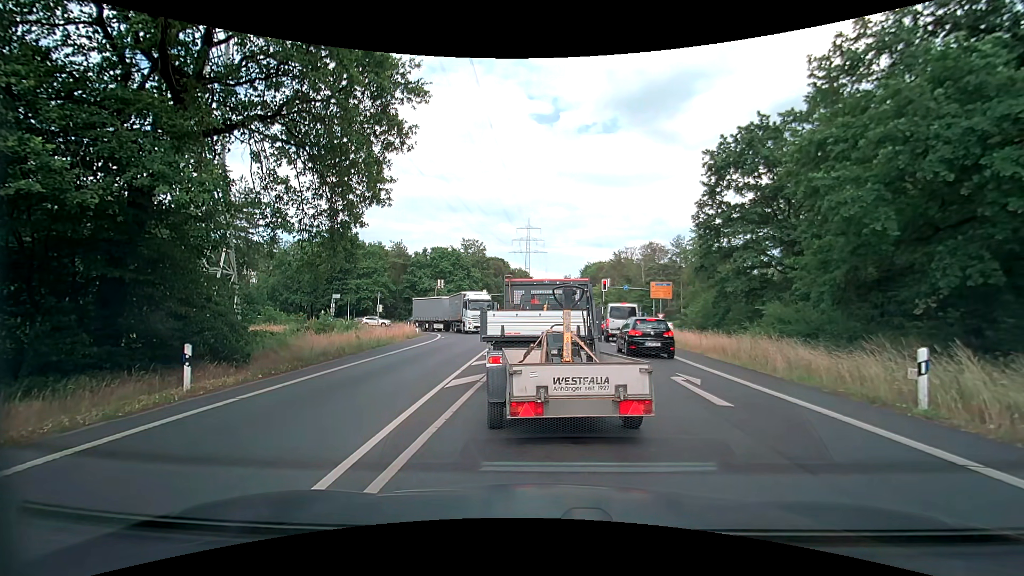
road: secondary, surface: asphalt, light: Day
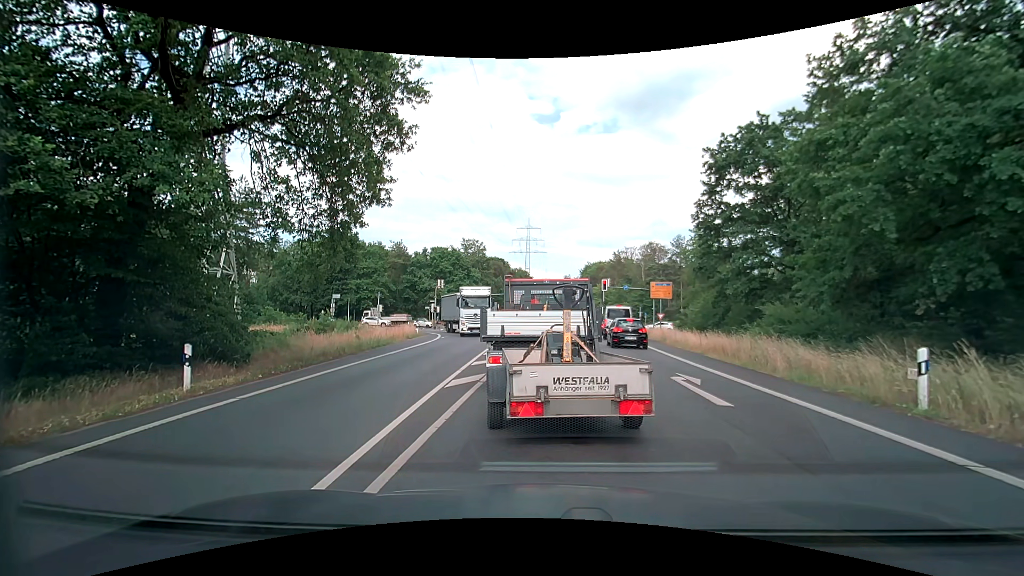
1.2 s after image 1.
(0.0, 0.0) m; 0°
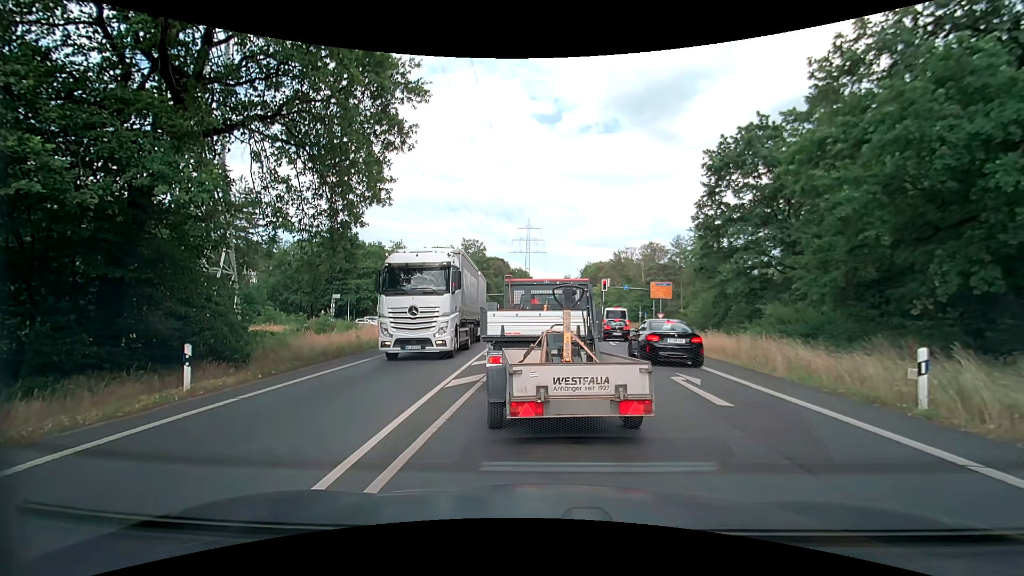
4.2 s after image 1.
(0.0, 0.0) m; 0°
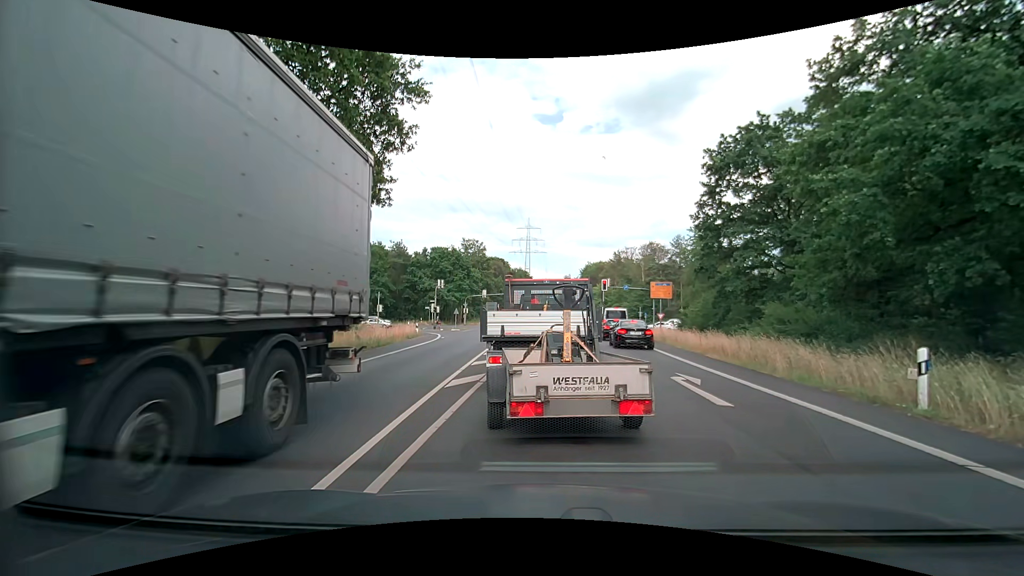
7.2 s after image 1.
(0.0, 0.0) m; 0°
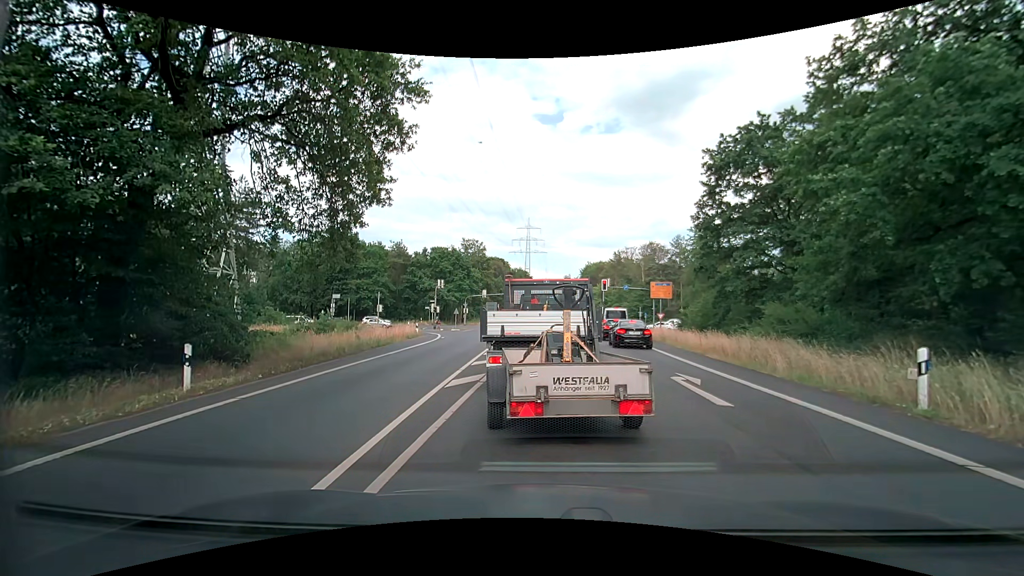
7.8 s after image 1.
(0.0, 0.0) m; 0°
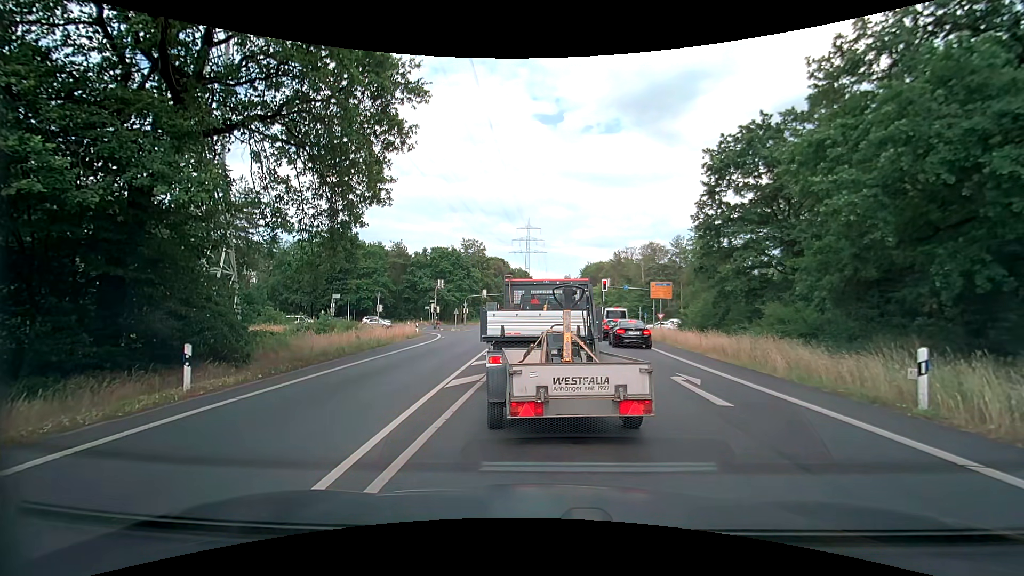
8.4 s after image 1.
(0.0, 0.0) m; 0°
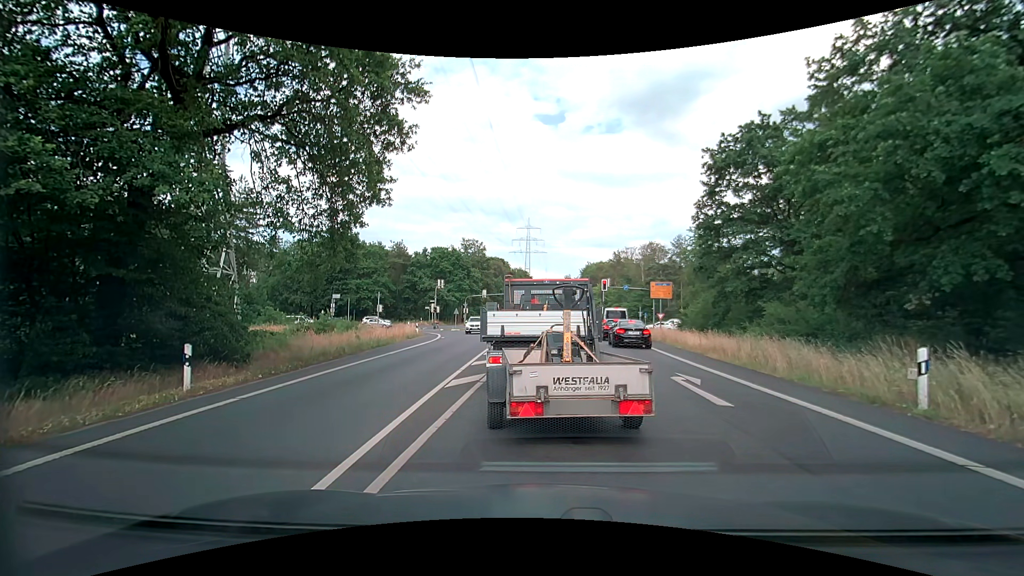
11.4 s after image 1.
(0.0, 0.0) m; 0°
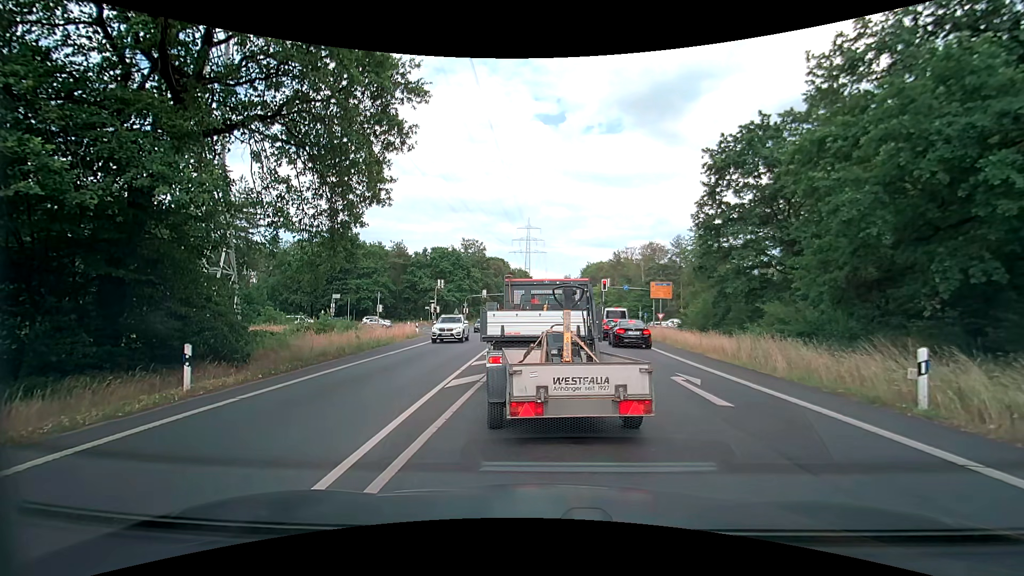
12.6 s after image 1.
(0.0, 0.0) m; 0°
